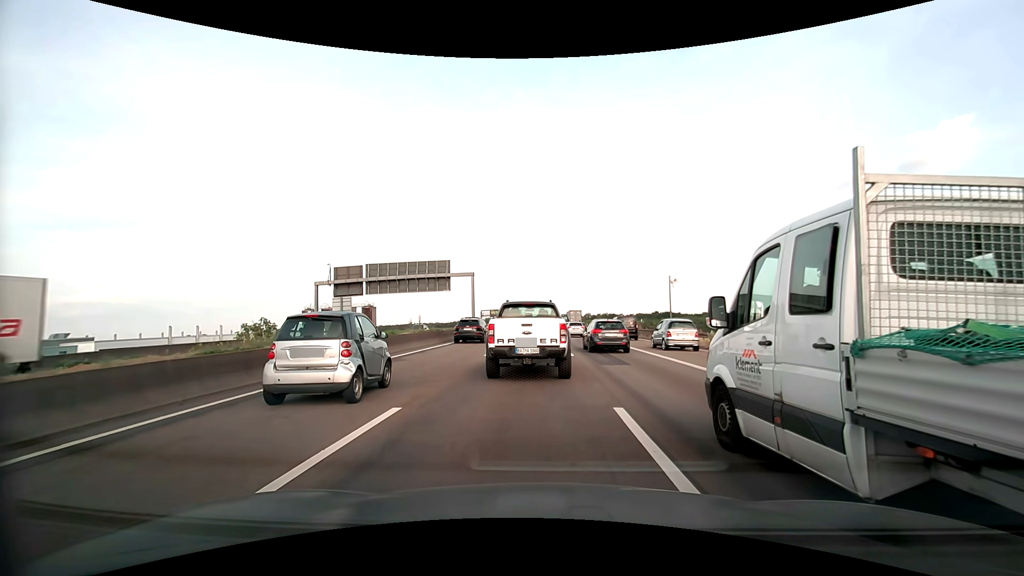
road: motorway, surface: asphalt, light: Day
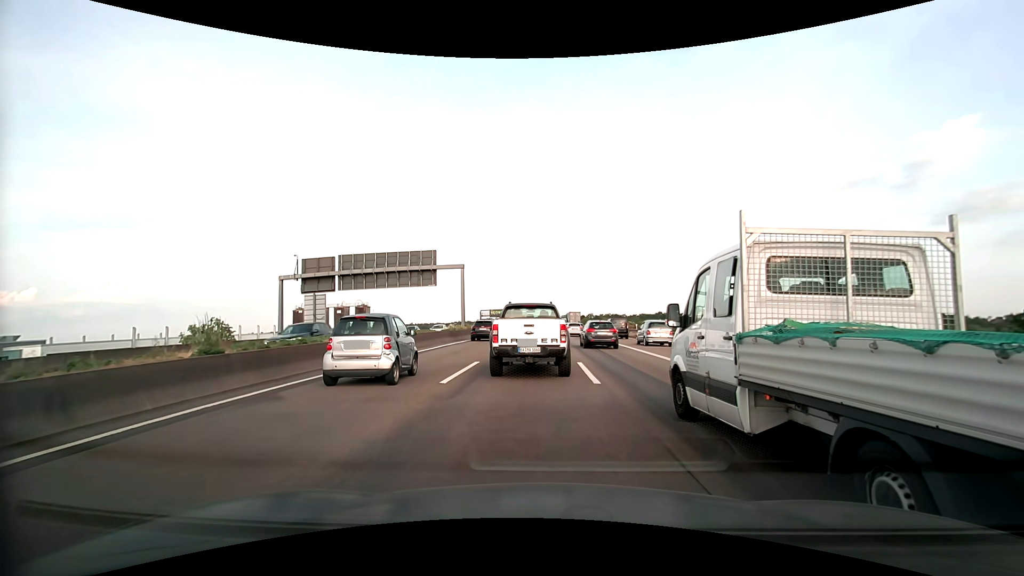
(0.0, +8.9) m; 0°
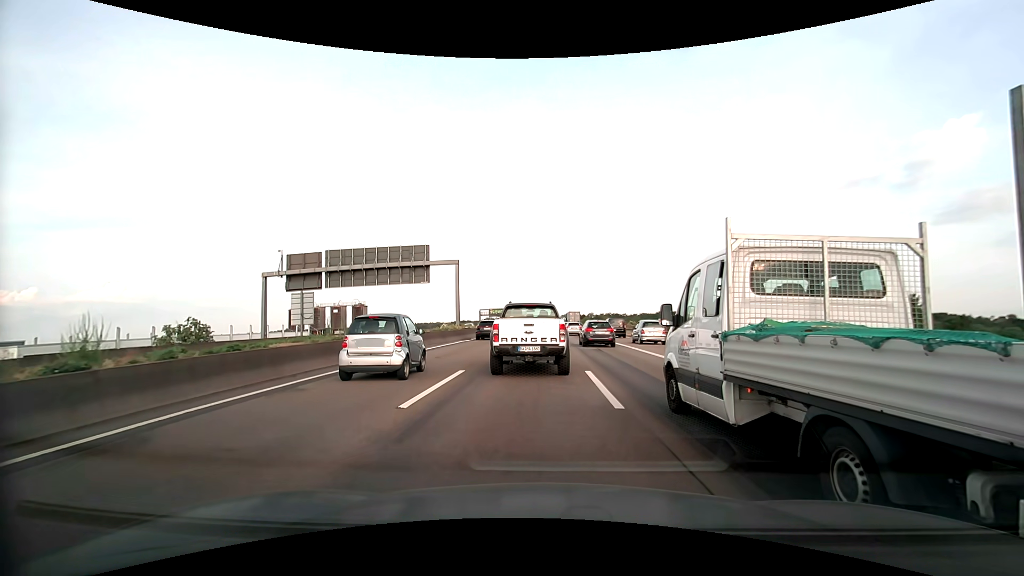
(0.0, +3.2) m; 0°
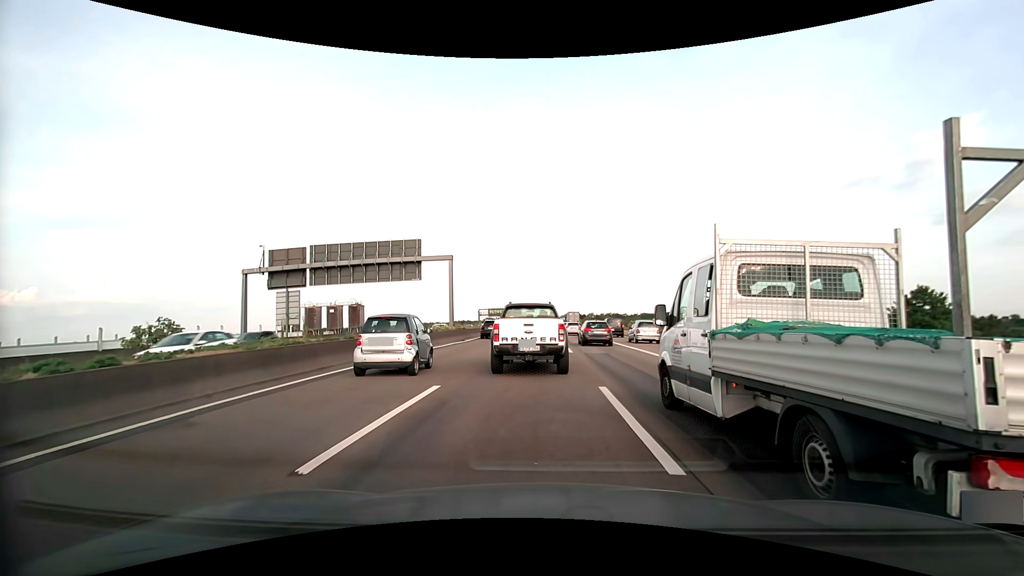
(0.0, +3.4) m; 0°
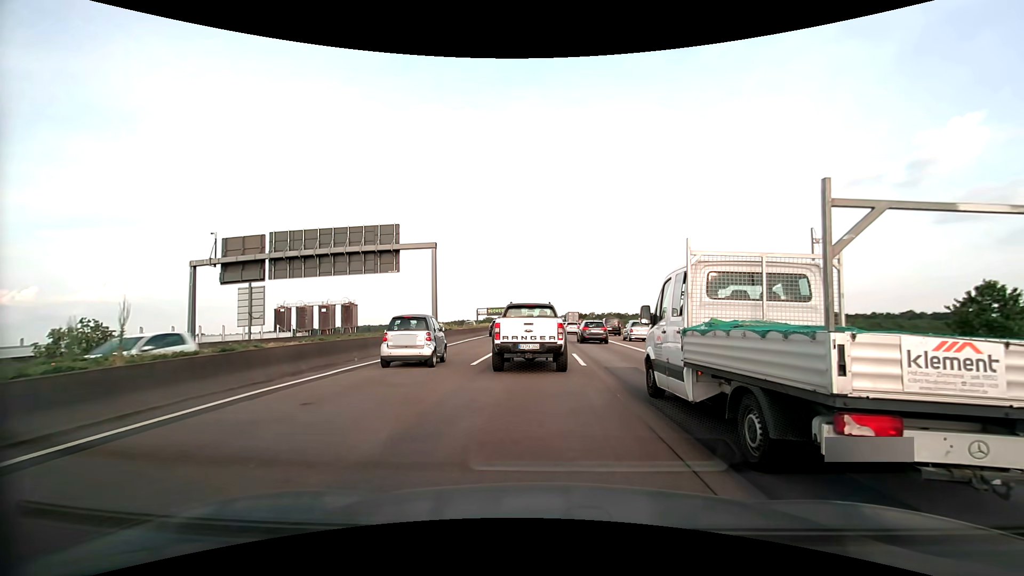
(0.0, +7.0) m; +1°
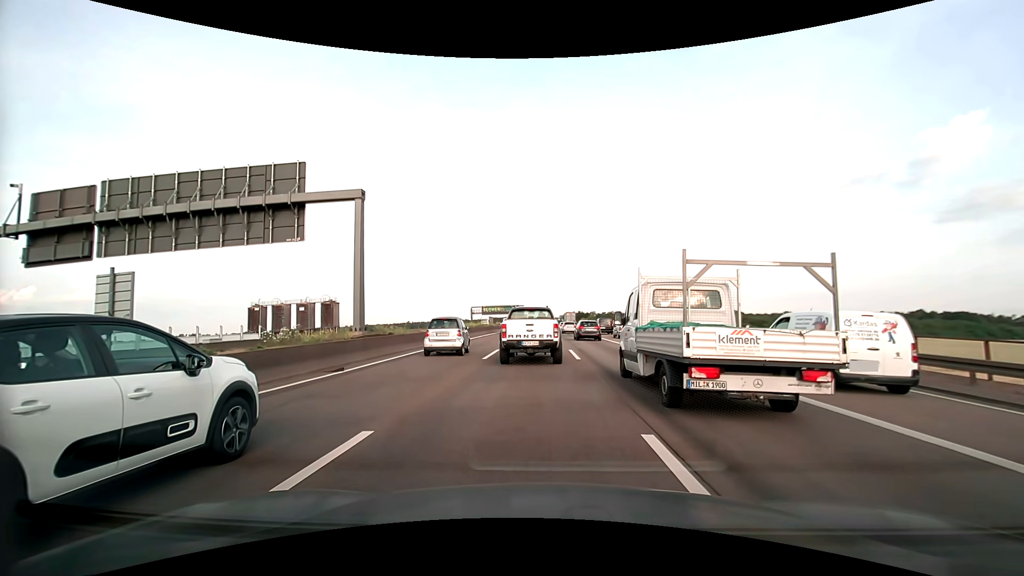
(0.0, +15.4) m; 0°
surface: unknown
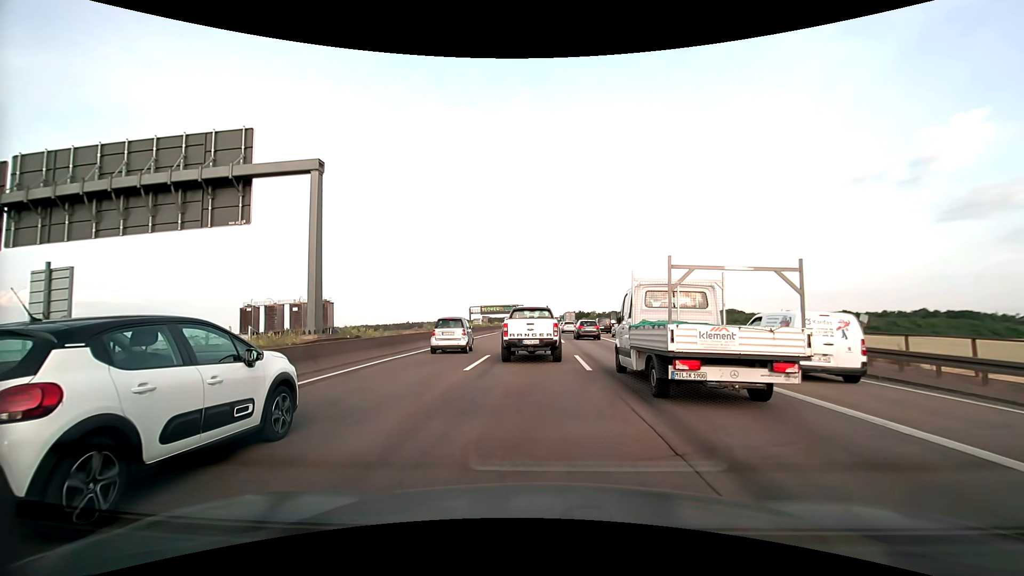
(0.0, +4.4) m; 0°
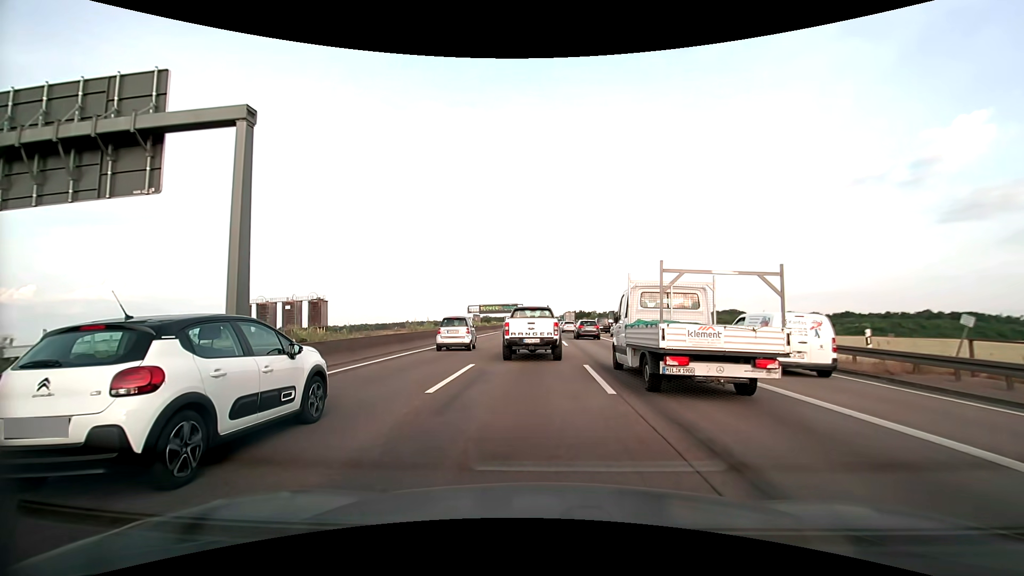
(0.0, +4.6) m; 0°
(0, +10) (0, +20) (0, +30) (0, +40) (0, +50) (0, +60) (0, +70) (0, +80) (0, +90) (0, +100) m
